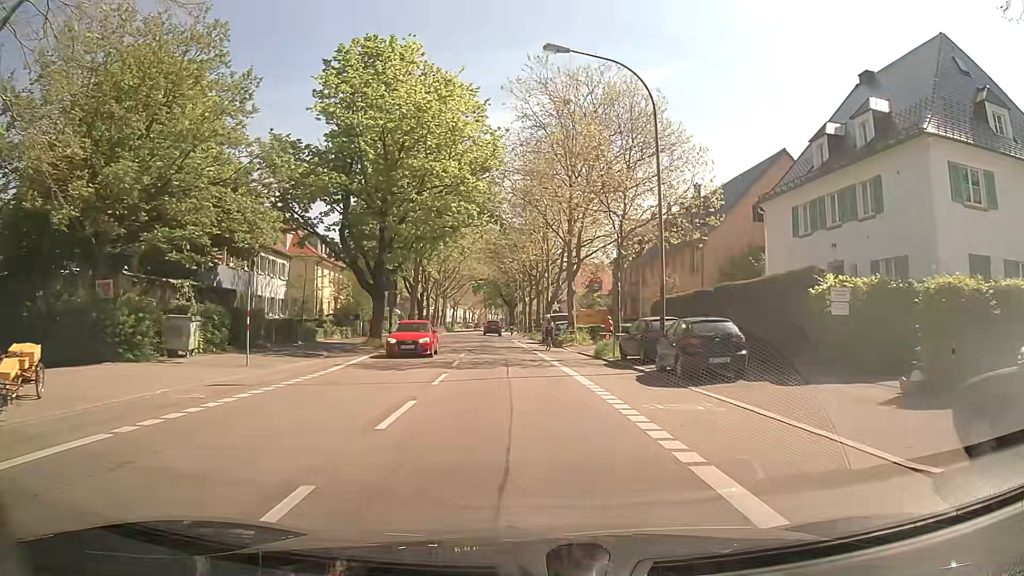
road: secondary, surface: asphalt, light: Day
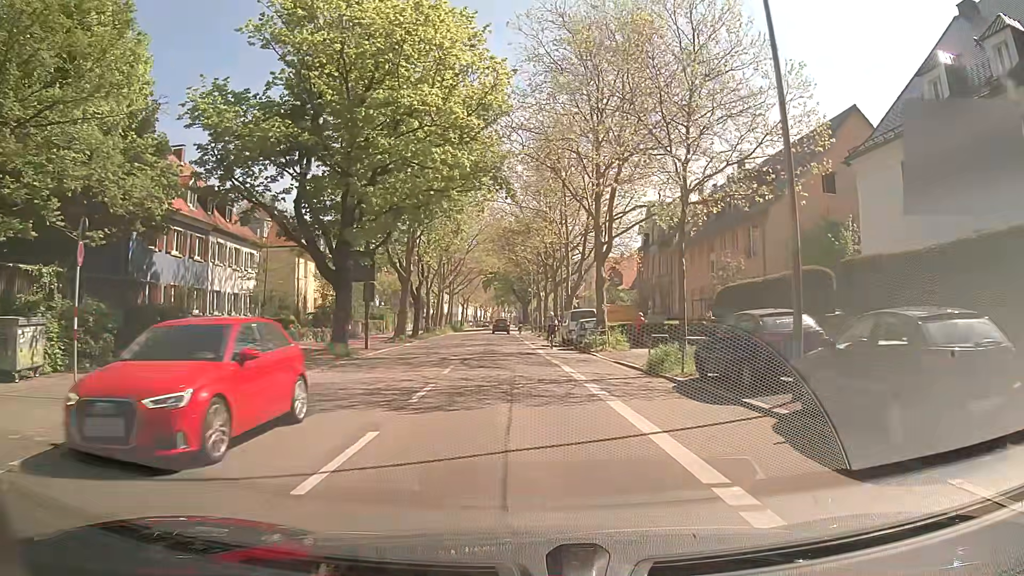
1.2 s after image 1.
(-0.2, +9.4) m; -2°
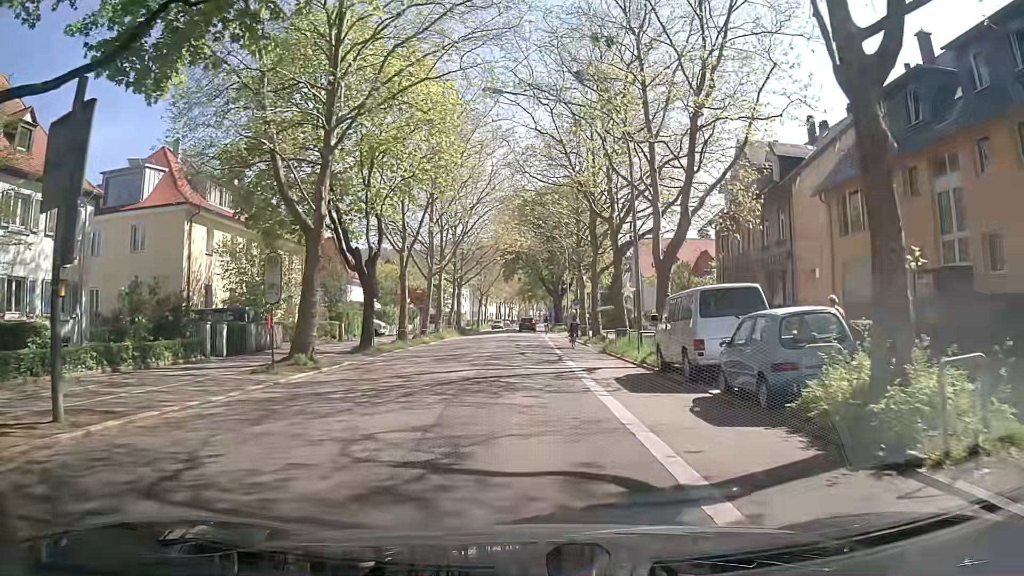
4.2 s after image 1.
(-0.6, +23.5) m; -4°
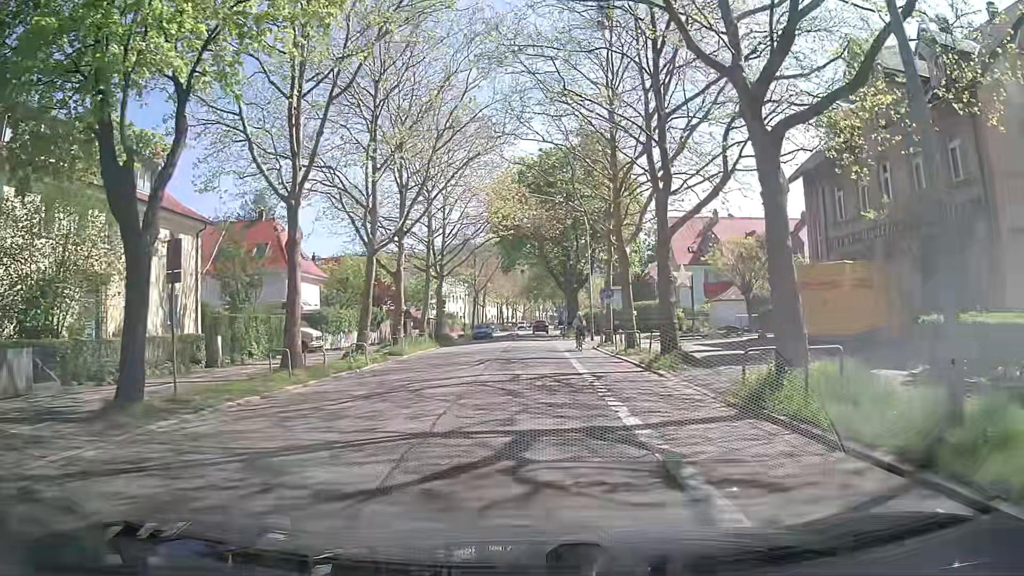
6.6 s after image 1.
(+0.4, +18.6) m; 0°
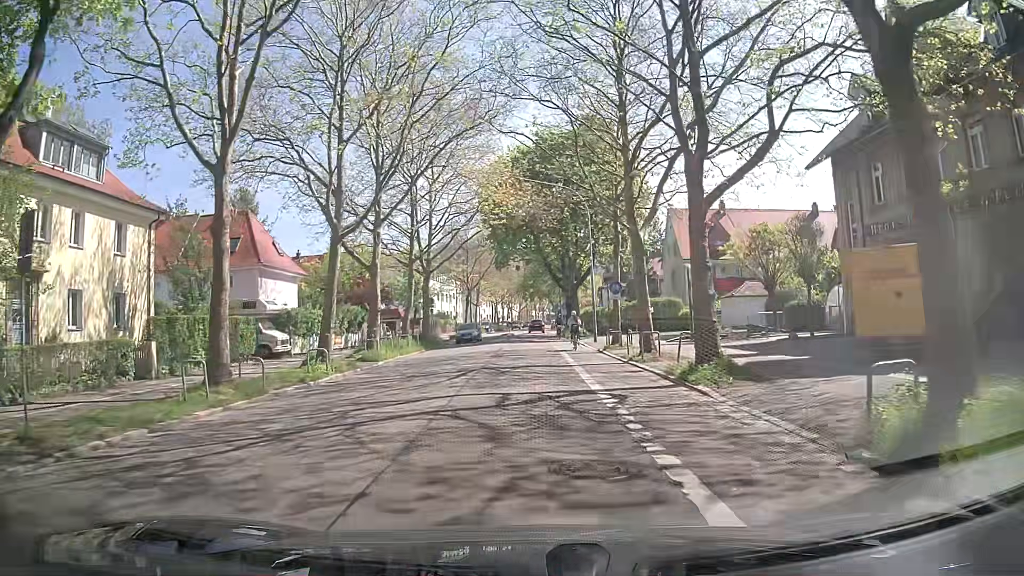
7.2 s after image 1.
(0.0, +4.6) m; +1°
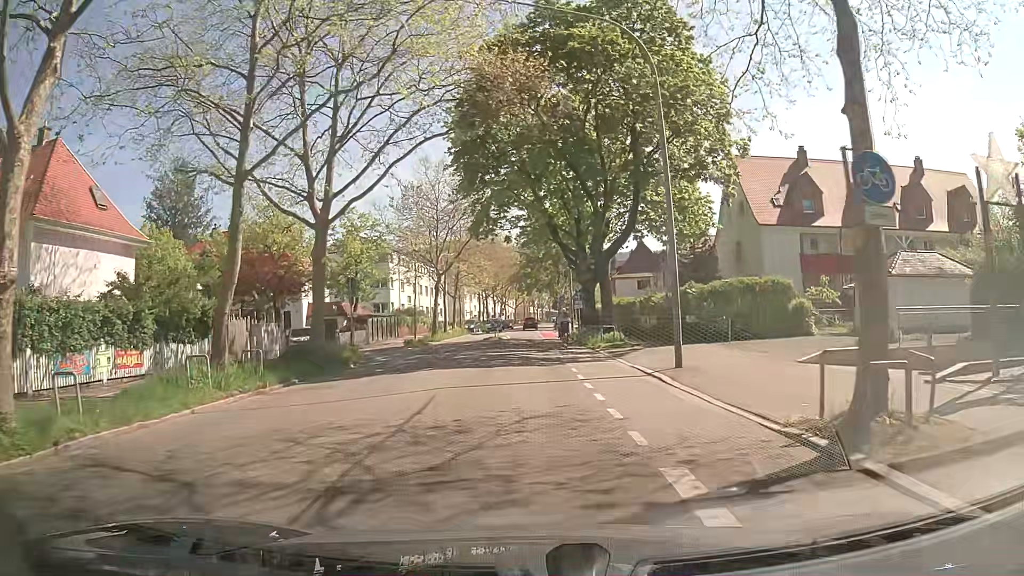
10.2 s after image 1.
(0.0, +23.2) m; 0°
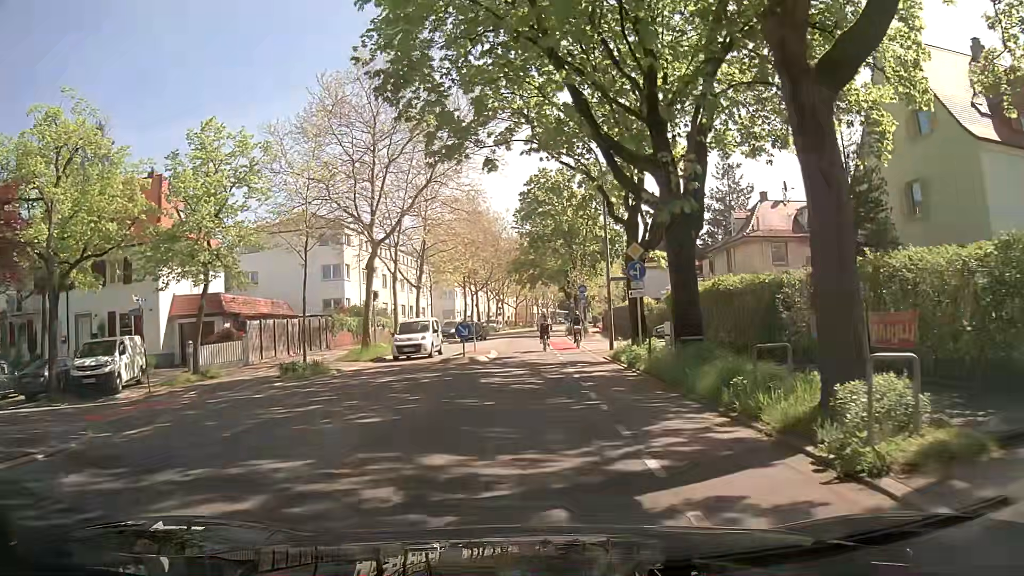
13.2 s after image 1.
(0.0, +23.3) m; 0°
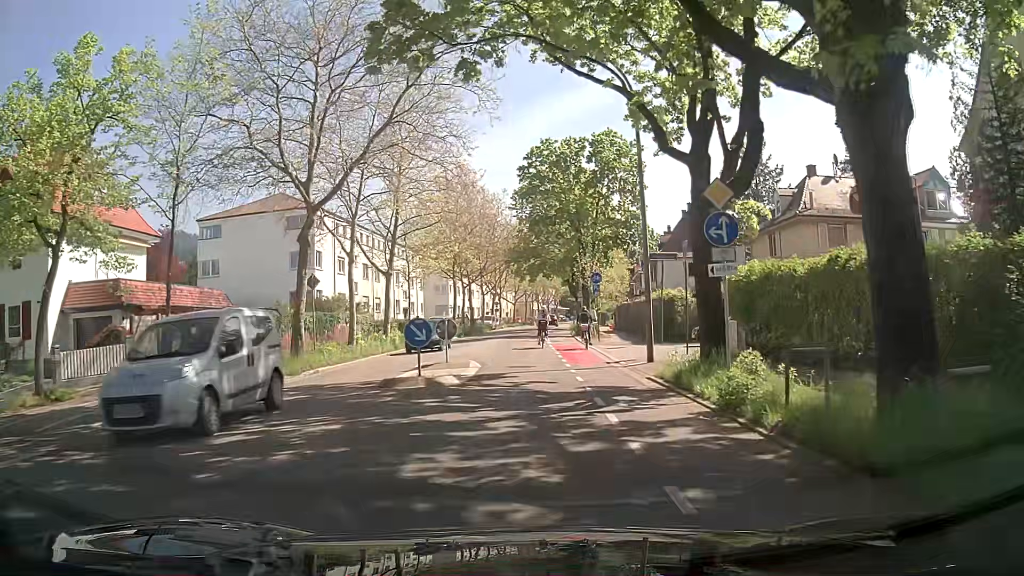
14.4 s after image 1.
(0.0, +9.3) m; +1°
(0, +10) (0, +20) (0, +30) (-1, +40) (-1, +50) (0, +60) (0, +70) (+1, +80) (+2, +90) (+2, +100) m
